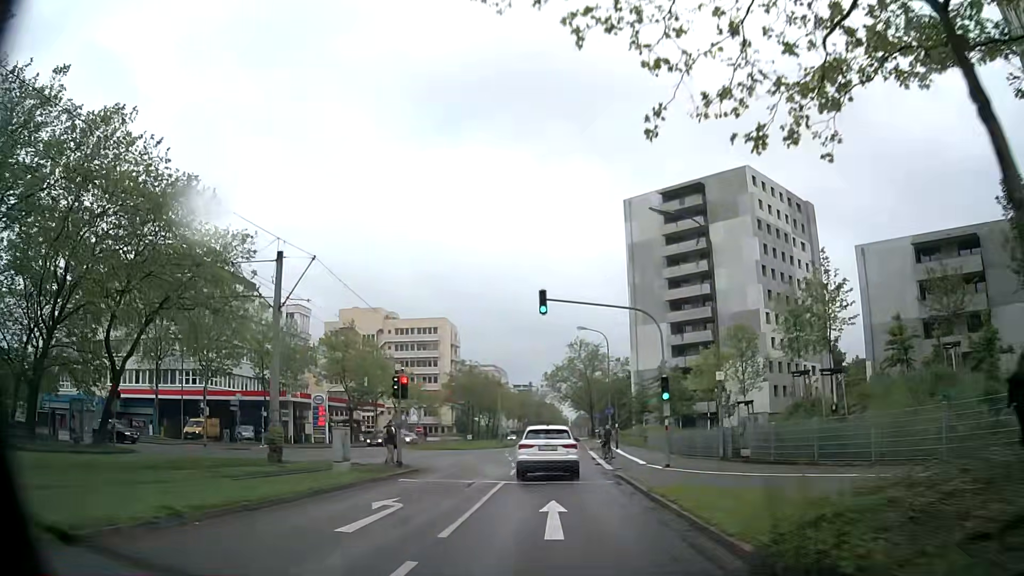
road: tertiary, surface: asphalt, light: Day
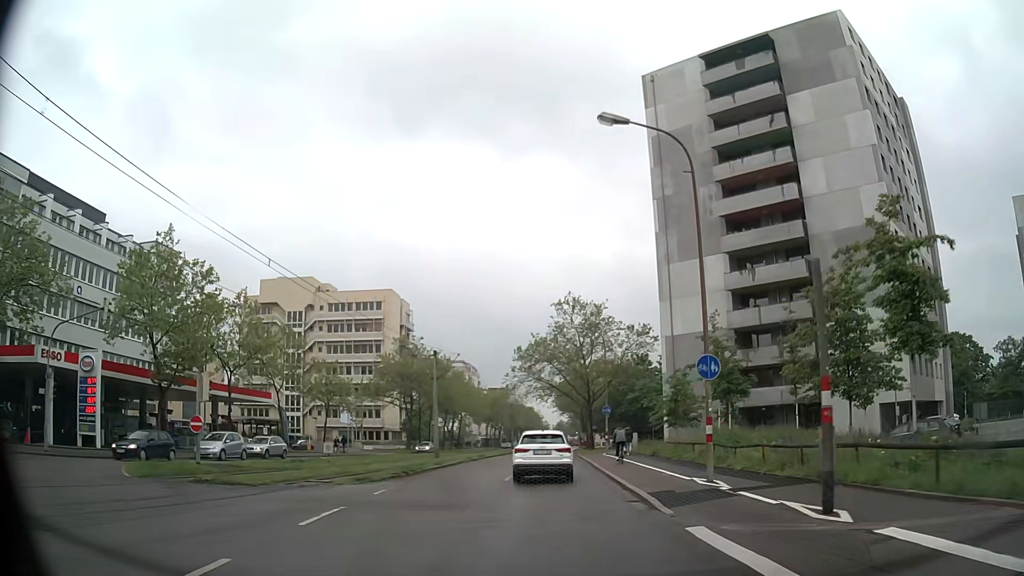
(+0.3, +36.2) m; +2°
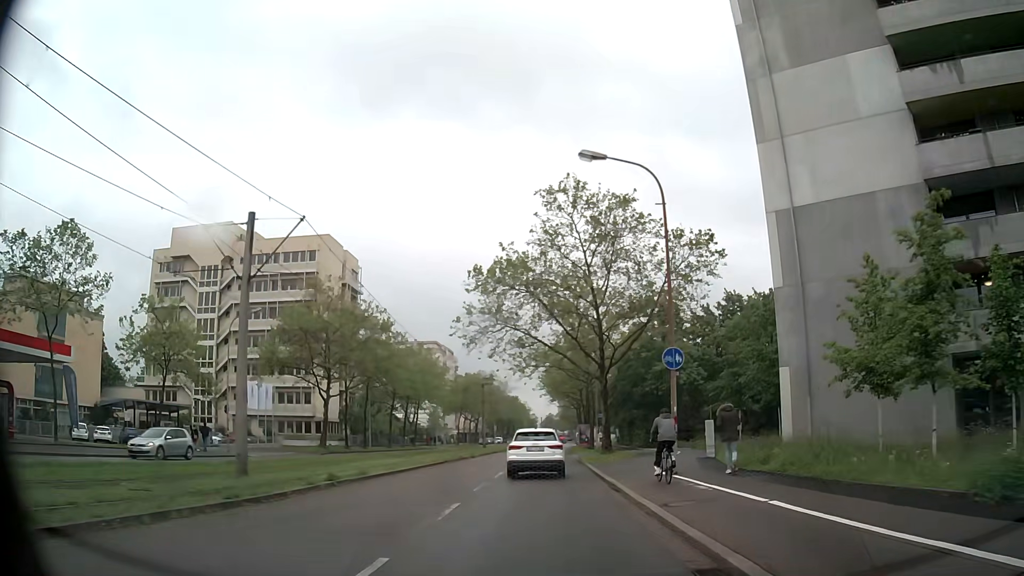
(+0.2, +29.3) m; +1°
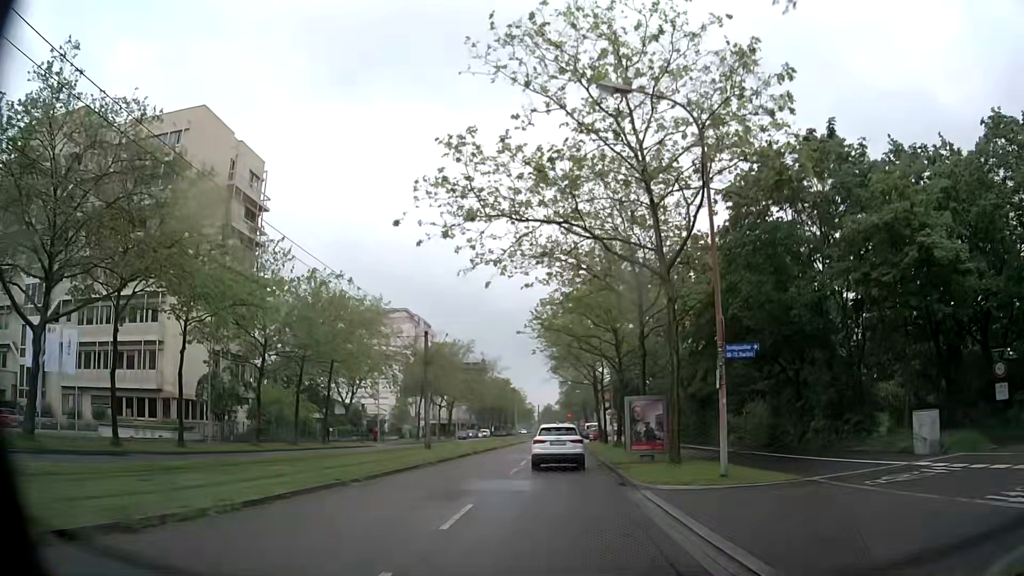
(-0.1, +36.6) m; +1°
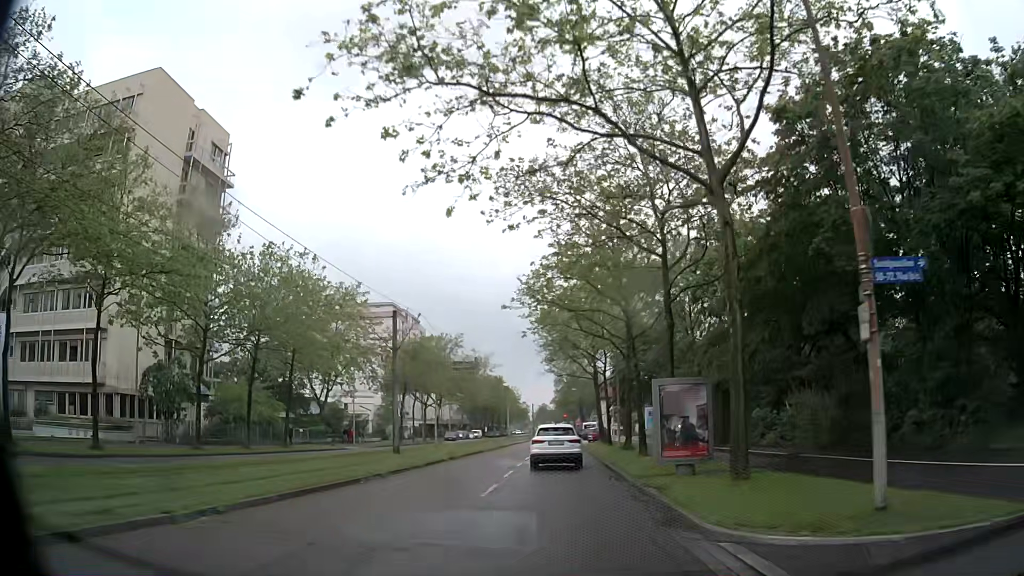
(0.0, +7.3) m; 0°
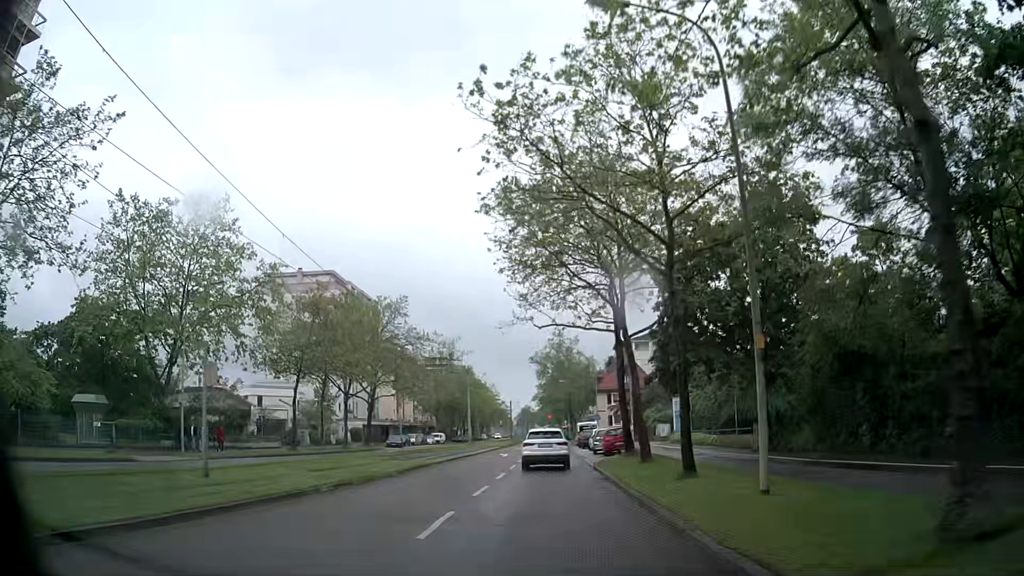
(+0.4, +29.2) m; +2°
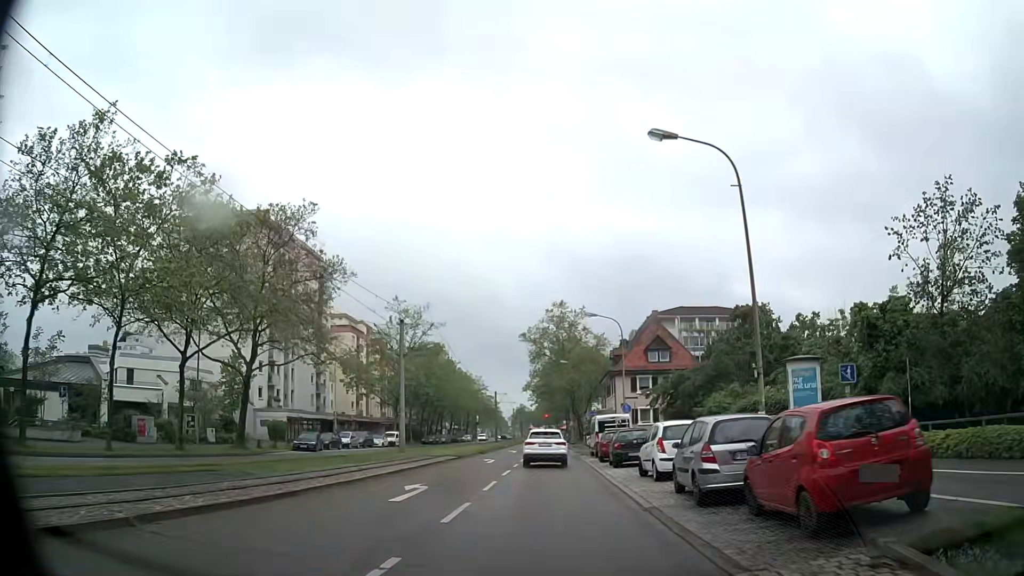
(-0.3, +28.6) m; 0°
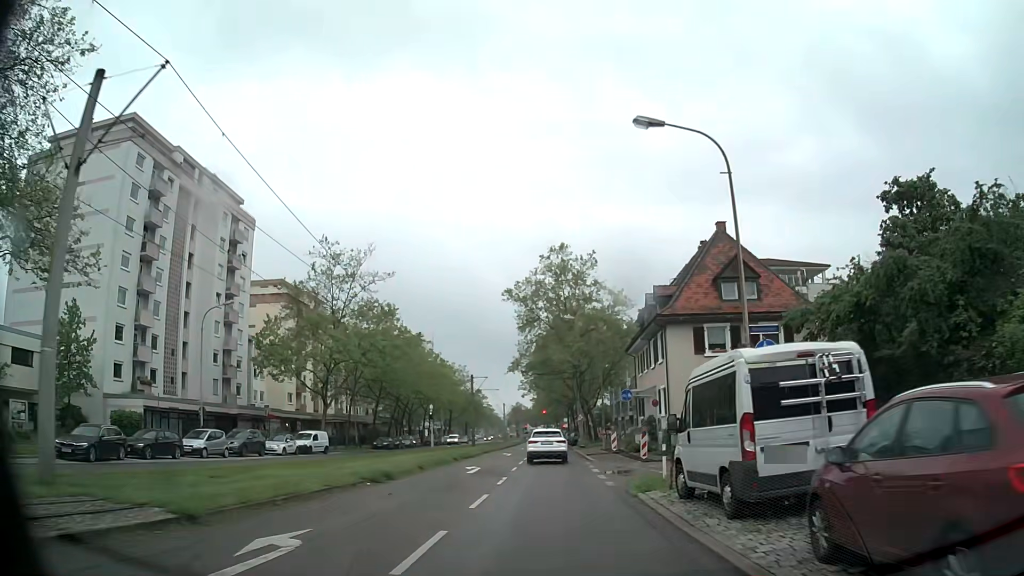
(-0.1, +27.7) m; 0°
(0, +10) (0, +20) (0, +30) (0, +40) (0, +50) (0, +60) (-1, +70) (-1, +80) (-1, +90) (-1, +100) m
